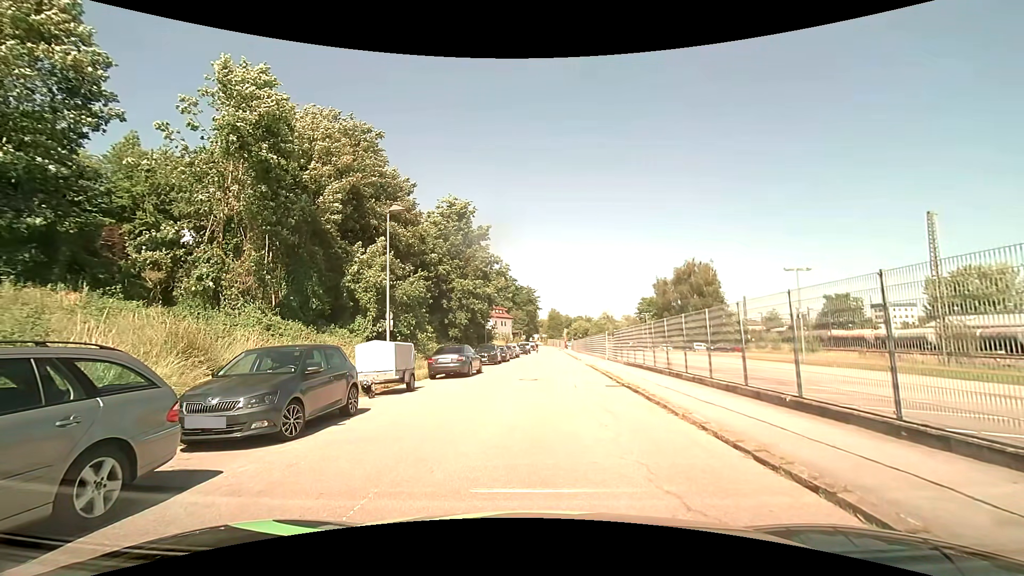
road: residential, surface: asphalt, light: Day
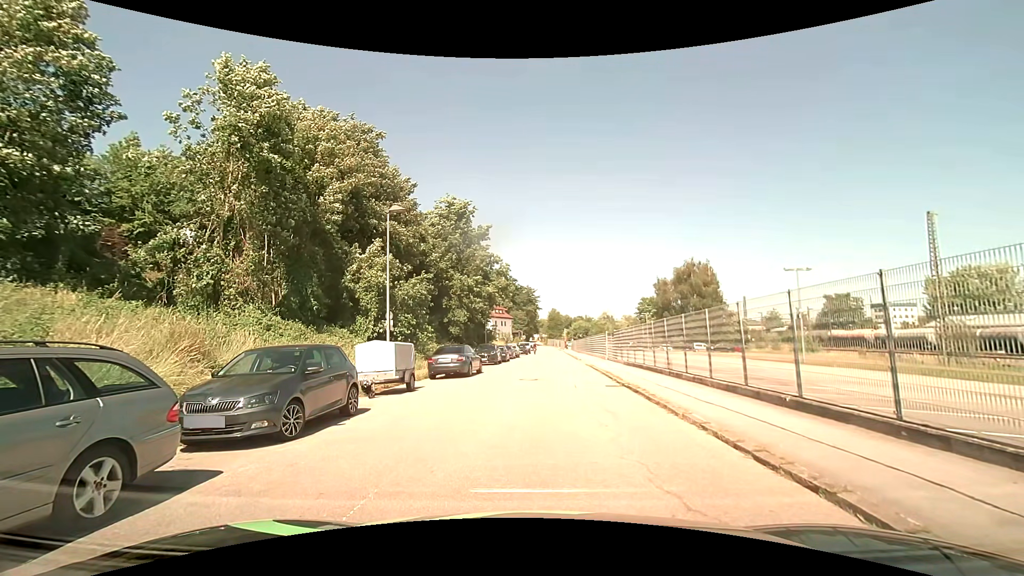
(0.0, 0.0) m; 0°
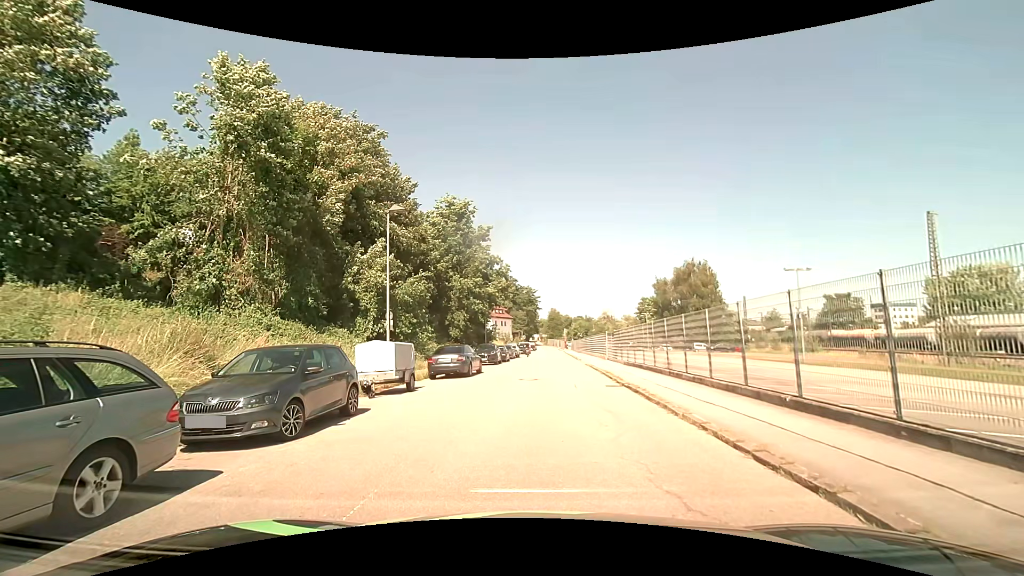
(0.0, 0.0) m; 0°
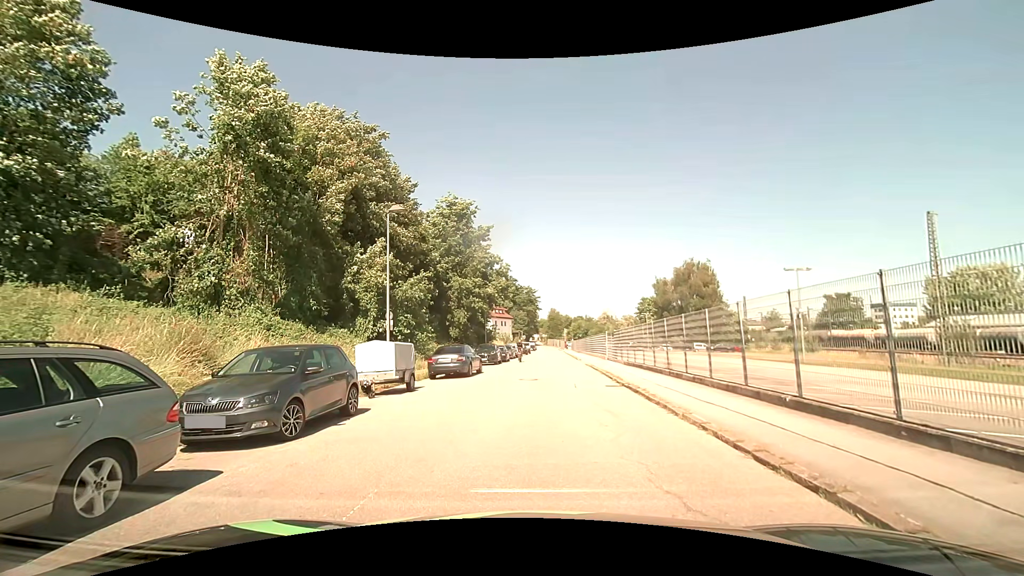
(0.0, 0.0) m; 0°
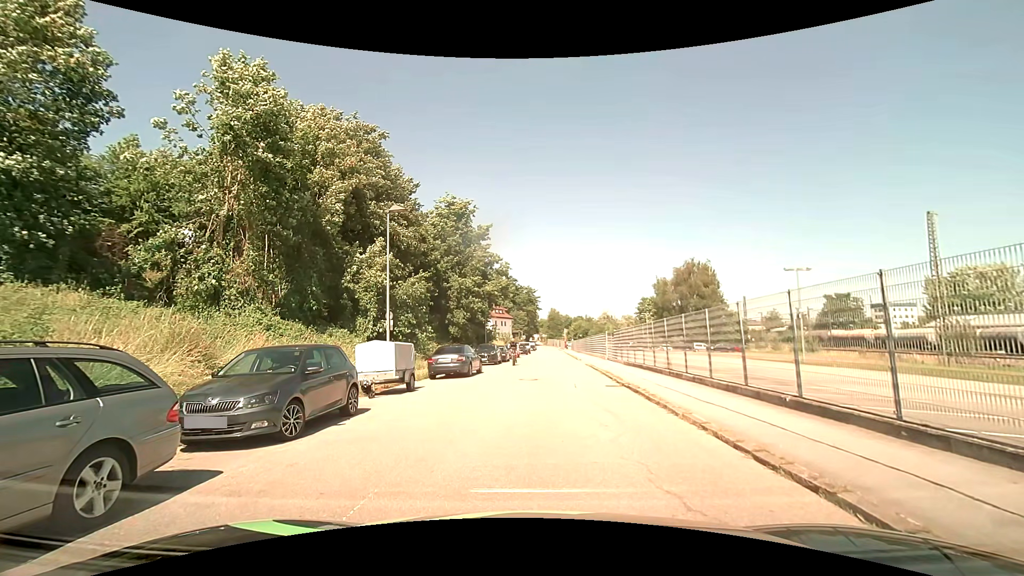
(0.0, 0.0) m; 0°
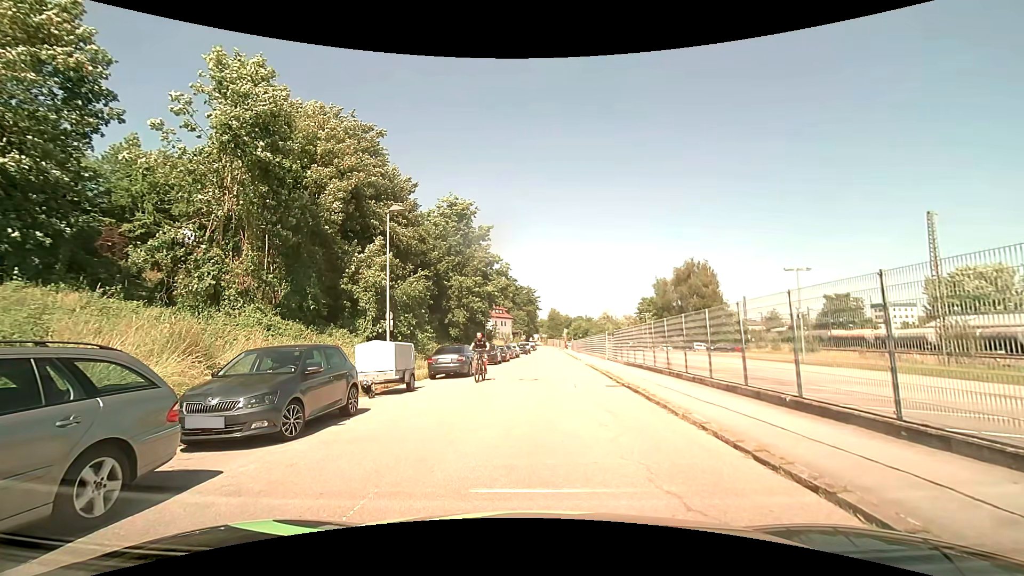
(0.0, 0.0) m; 0°
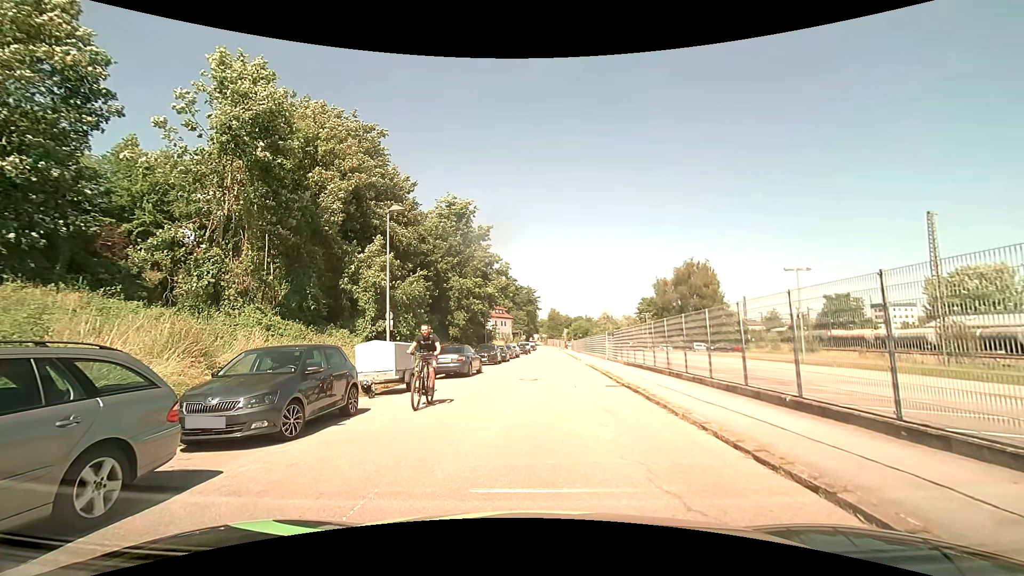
(0.0, 0.0) m; 0°
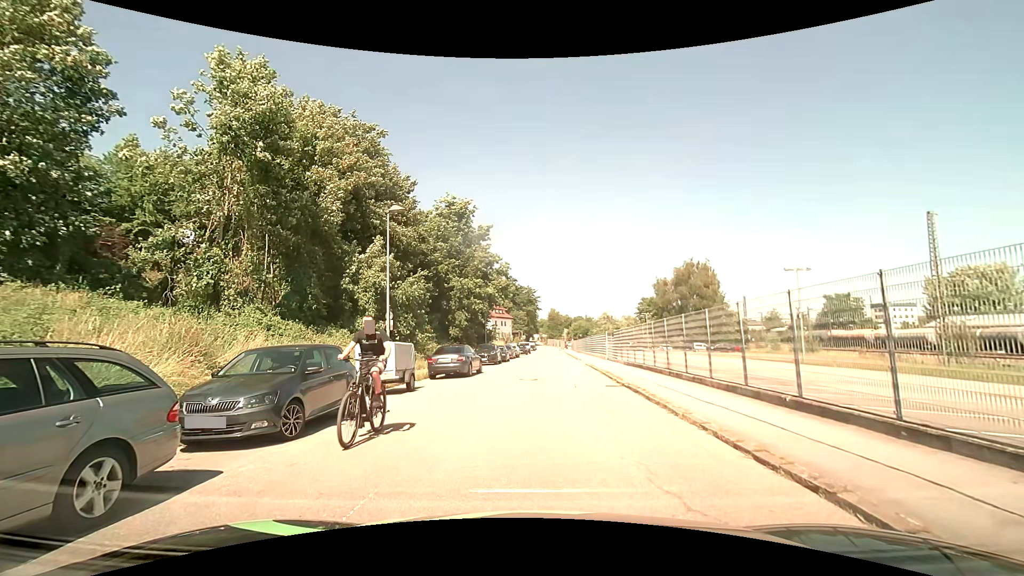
(0.0, 0.0) m; 0°
(0, +10) (+1, +20) (+1, +30) (+2, +40) (+2, +50) (+3, +60) (+3, +70) (+4, +80) (+4, +90) (+5, +100) m
